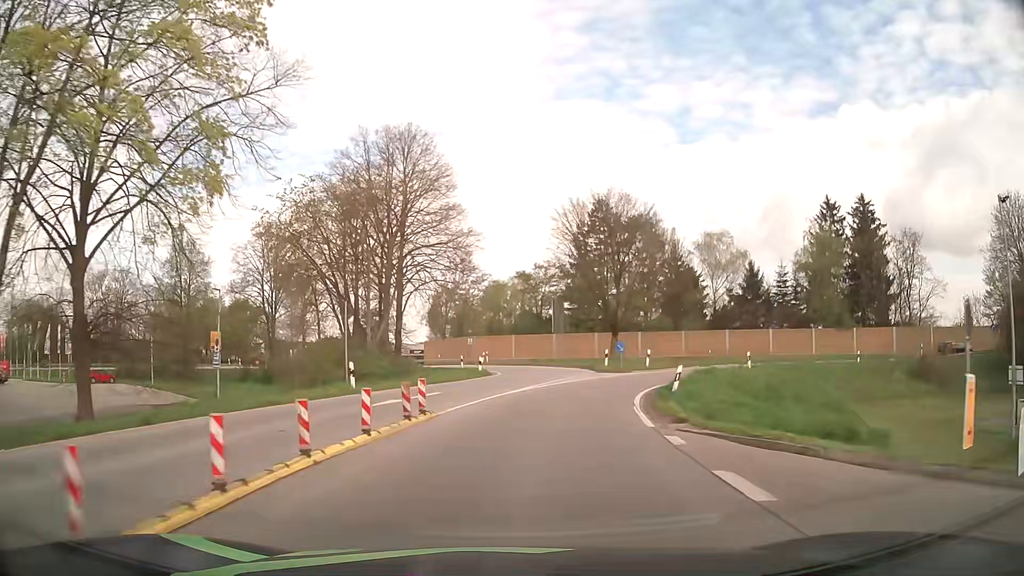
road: primary_link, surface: asphalt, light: Day
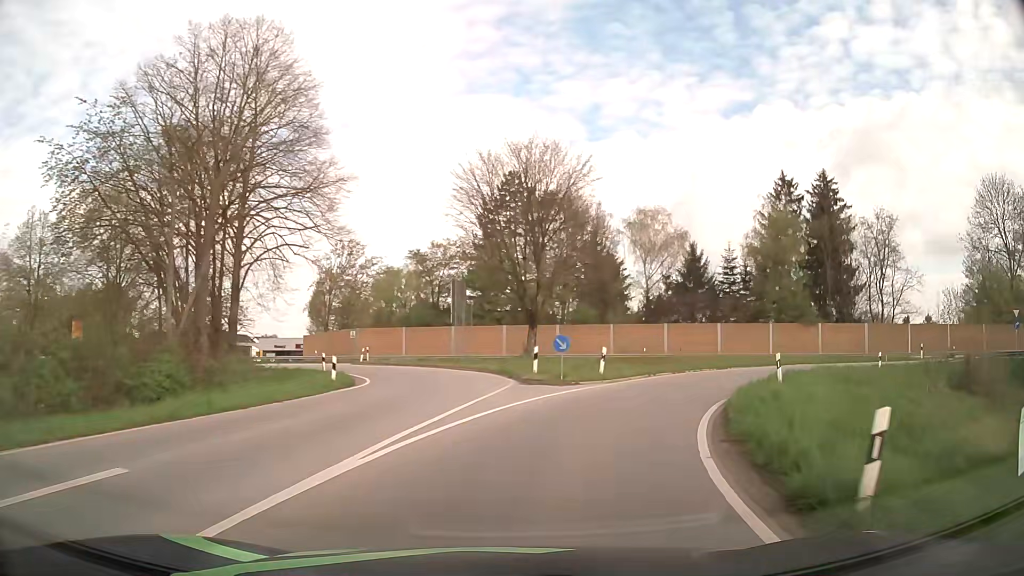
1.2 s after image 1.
(+0.8, +13.8) m; +8°
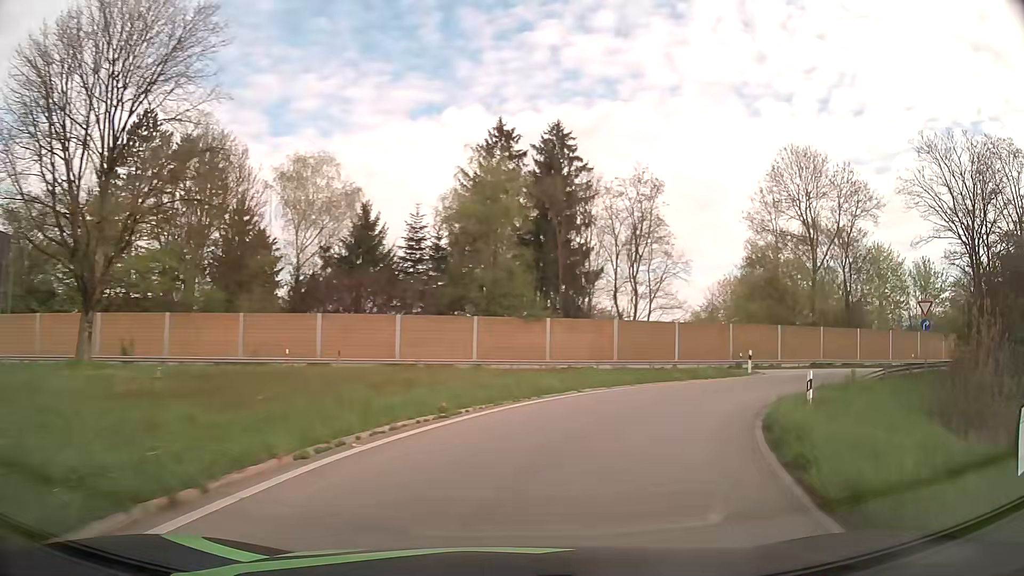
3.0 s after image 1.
(+4.6, +19.6) m; +29°
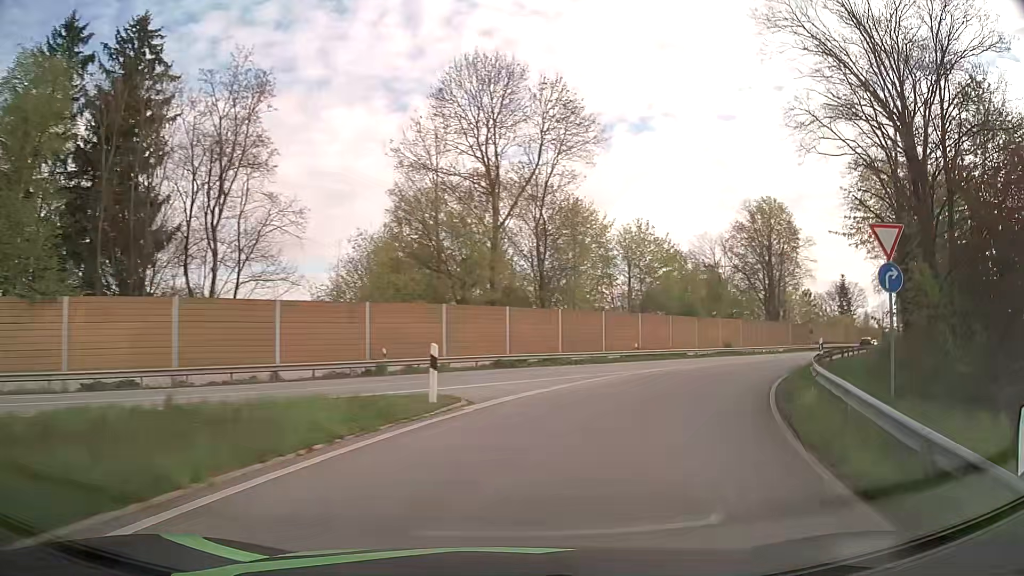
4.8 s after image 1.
(+5.4, +19.2) m; +31°
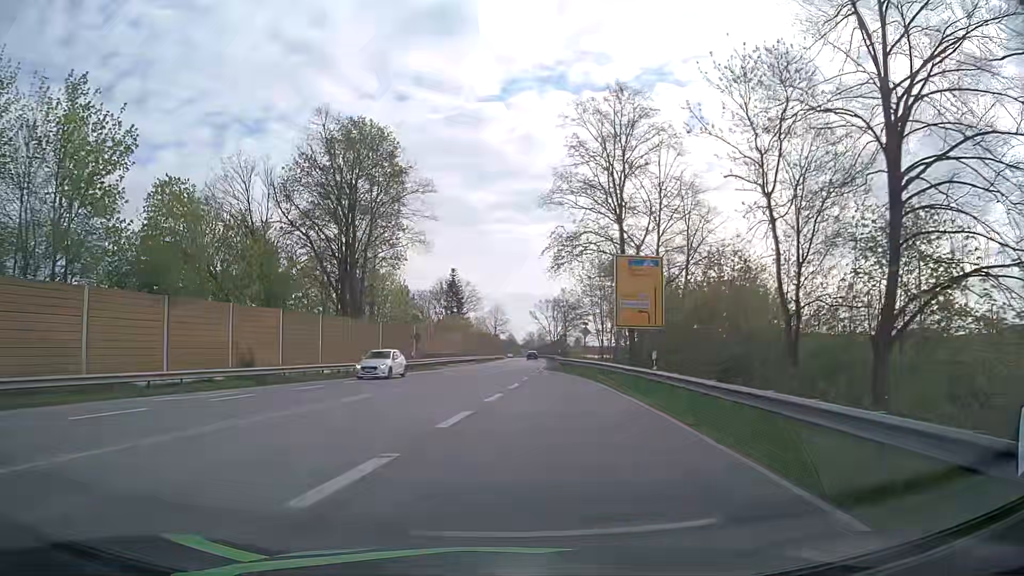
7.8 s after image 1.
(+13.6, +32.4) m; +35°
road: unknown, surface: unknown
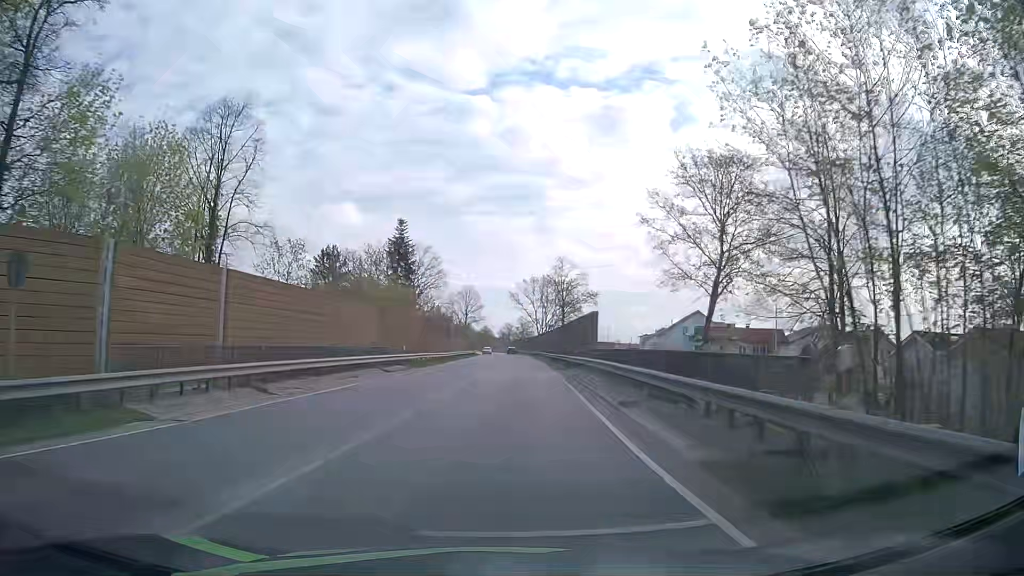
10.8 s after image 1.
(+0.6, +43.7) m; +2°
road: primary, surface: asphalt
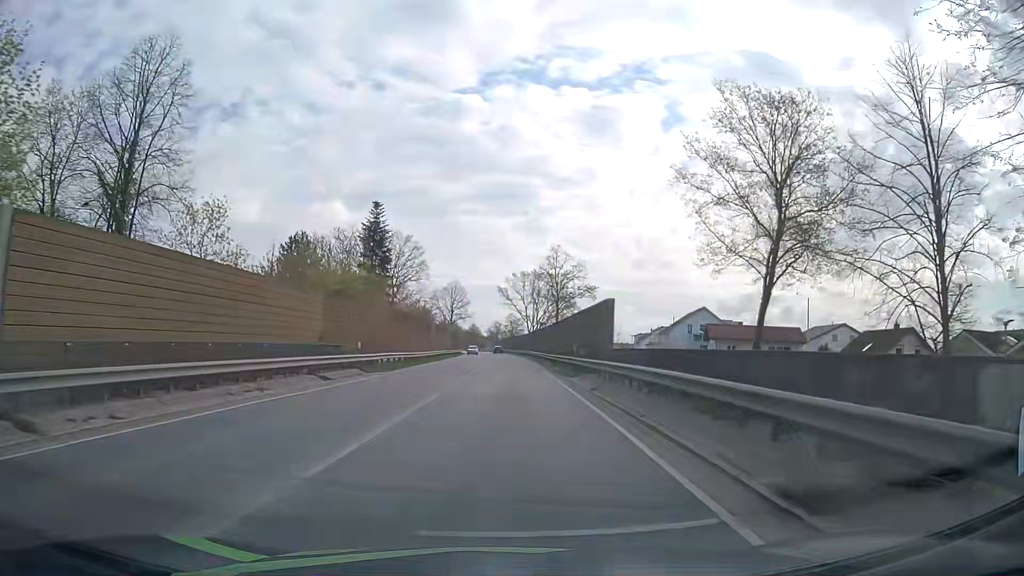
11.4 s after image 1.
(0.0, +10.0) m; +1°
